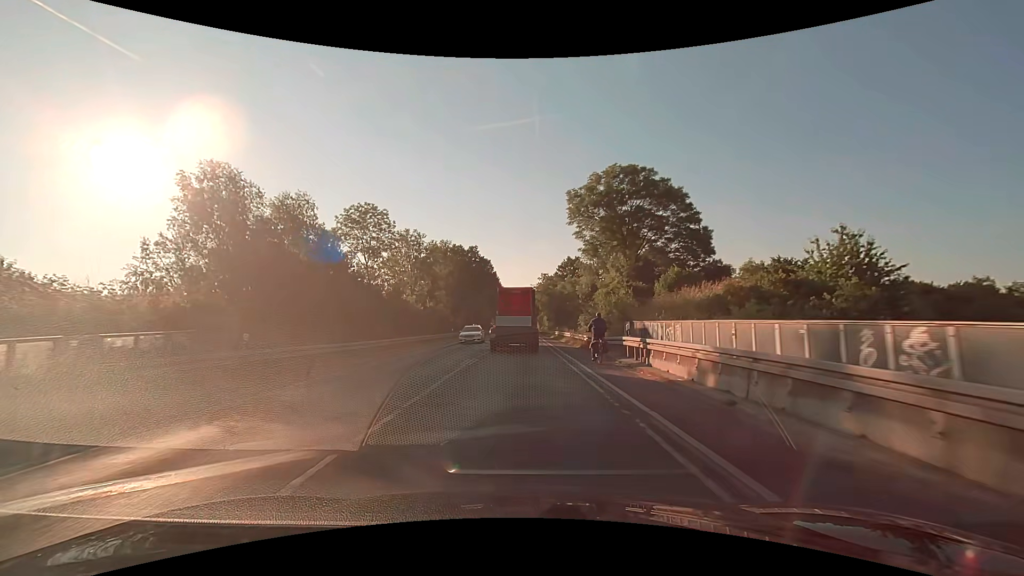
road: secondary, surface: asphalt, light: Day
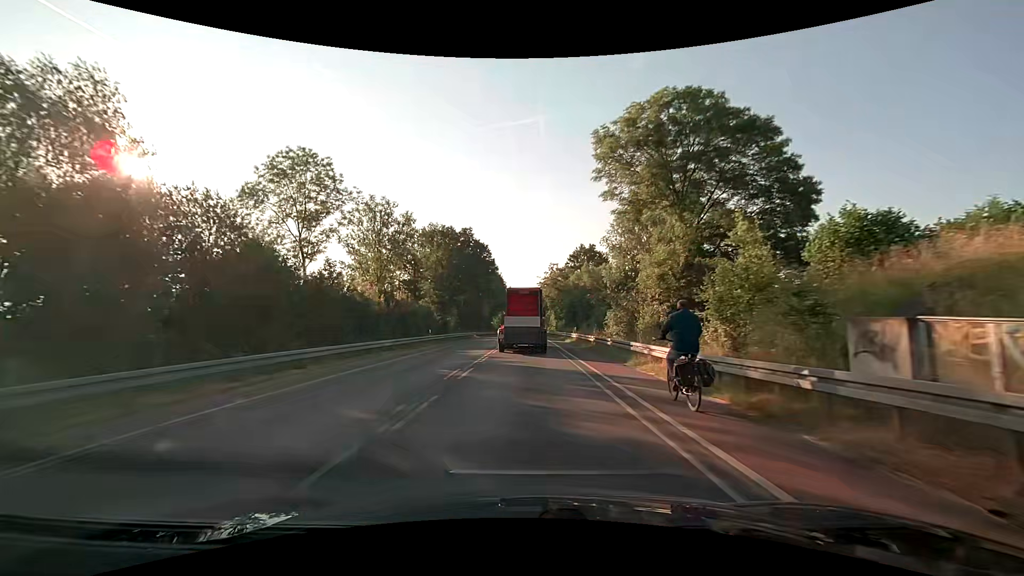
(-0.1, +16.6) m; -1°
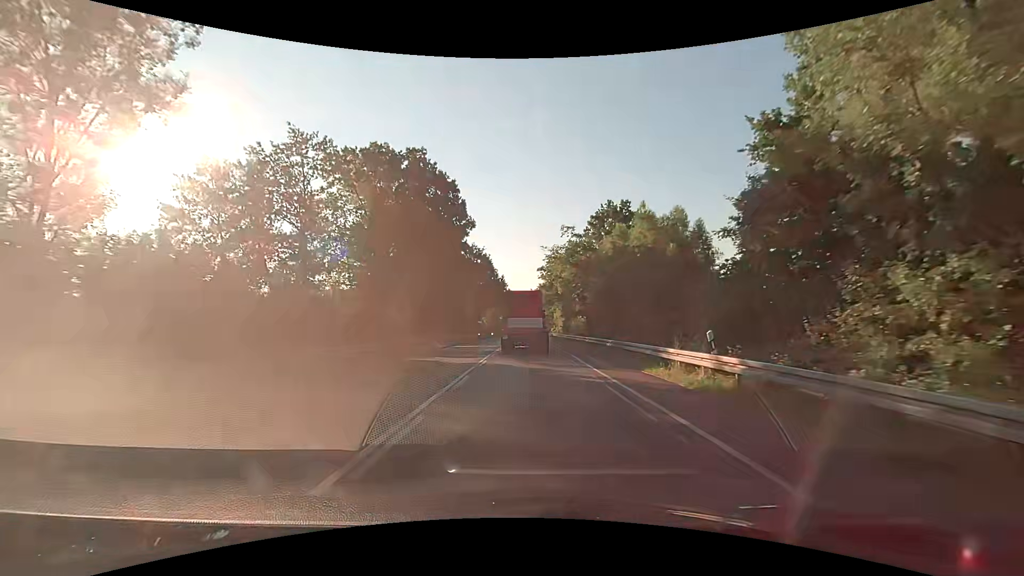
(+0.2, +32.6) m; 0°
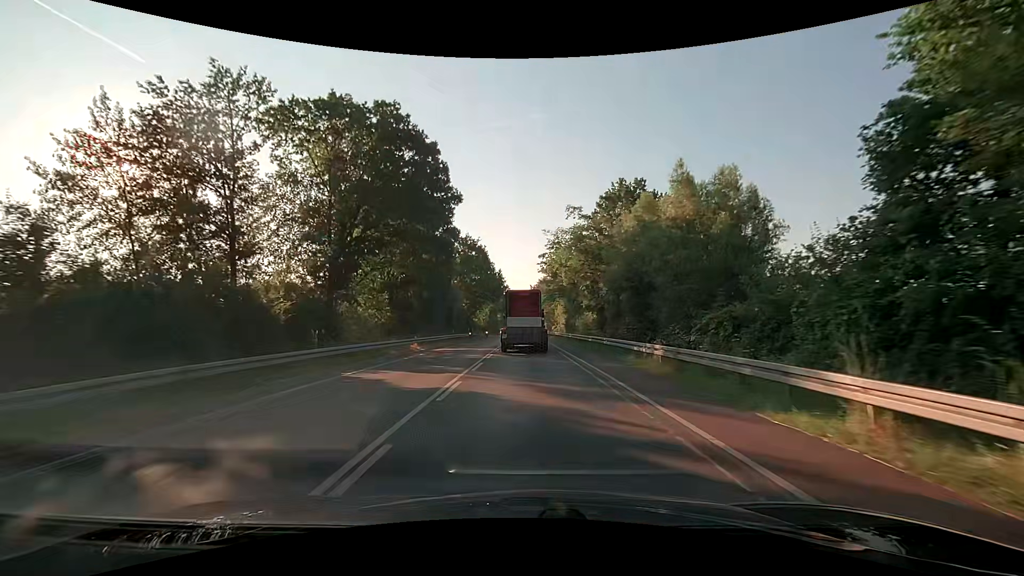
(+0.1, +8.1) m; +1°
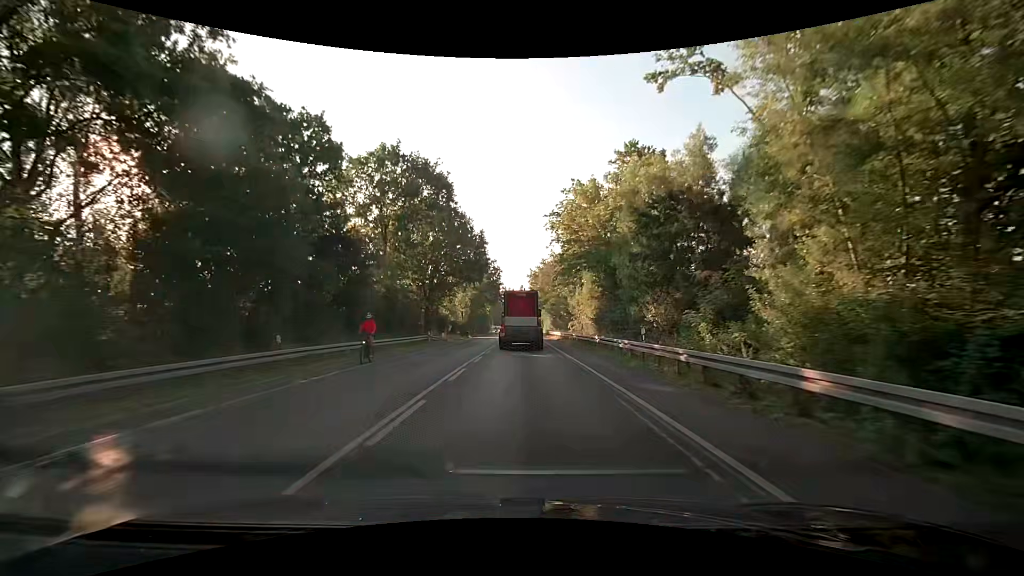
(-0.1, +40.8) m; 0°
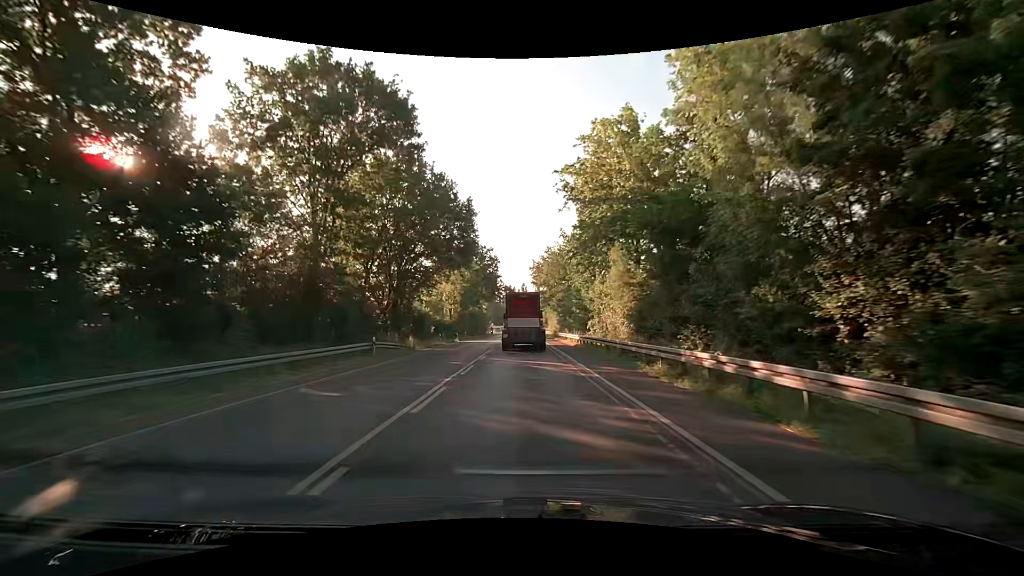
(0.0, +16.5) m; 0°
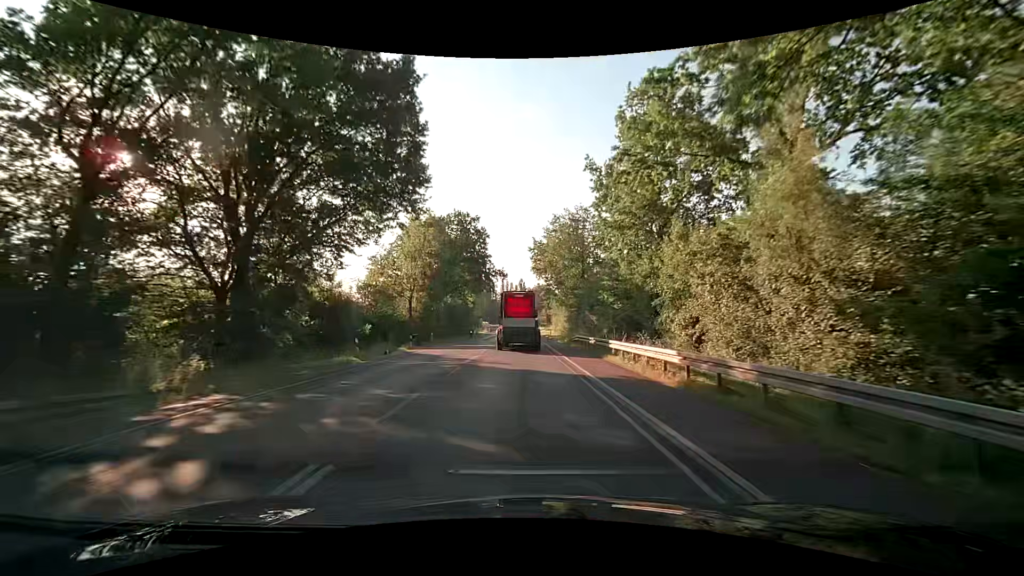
(+0.1, +25.1) m; 0°
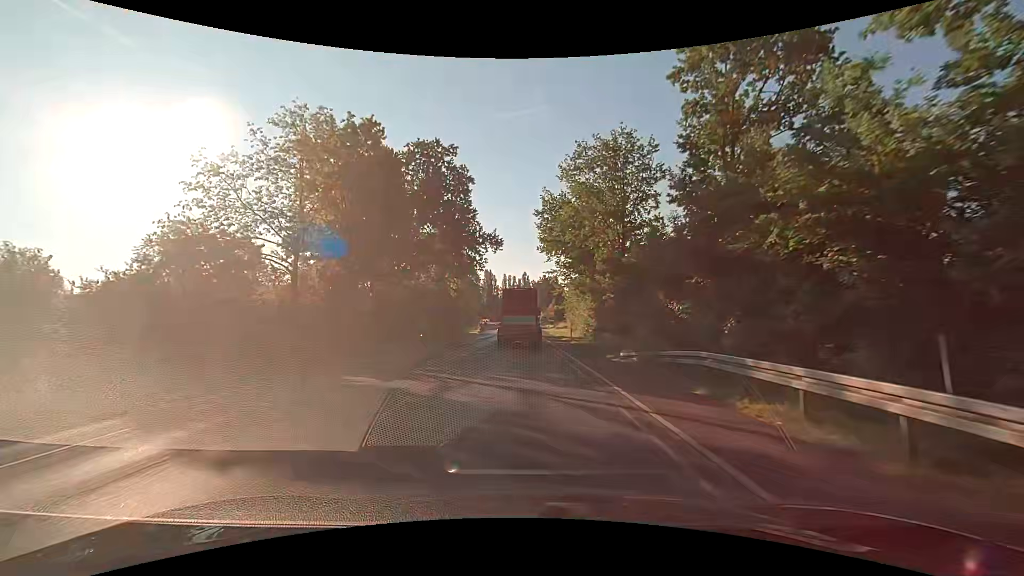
(+0.1, +25.3) m; 0°
(0, +10) (0, +20) (0, +30) (0, +40) (0, +50) (0, +60) (0, +70) (0, +80) (0, +90) (0, +100) m
